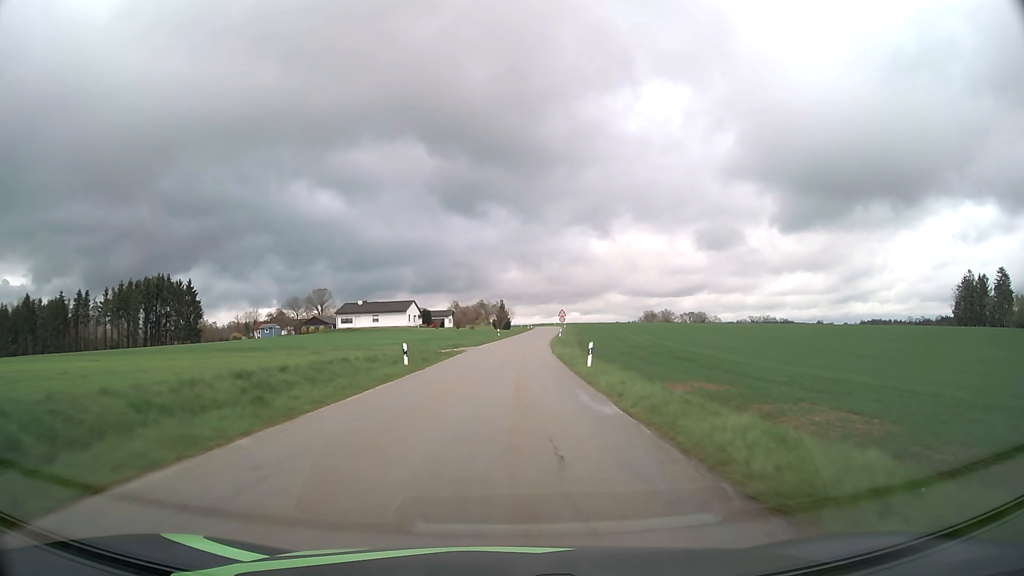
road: tertiary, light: Day
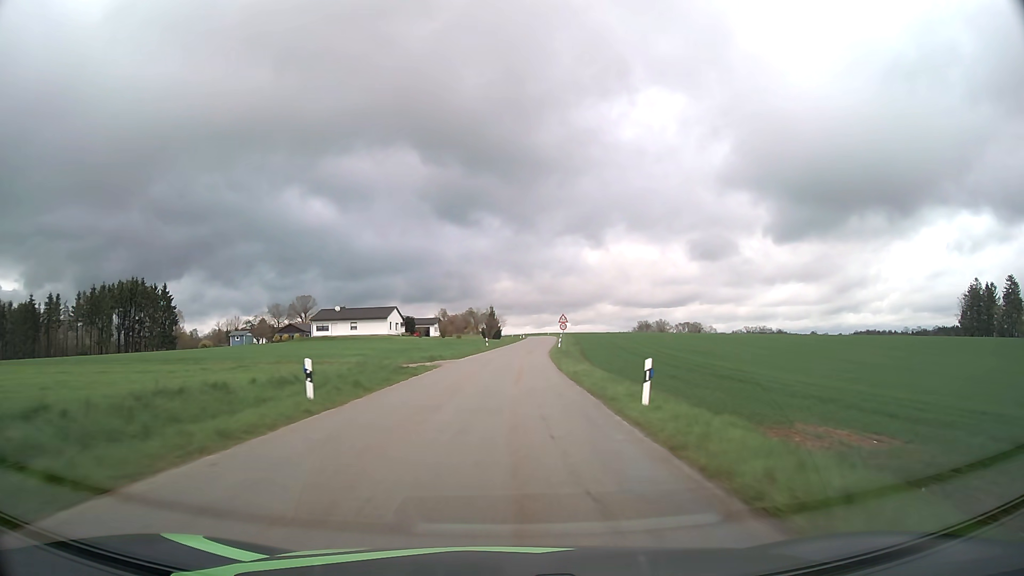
(+0.1, +11.4) m; +1°
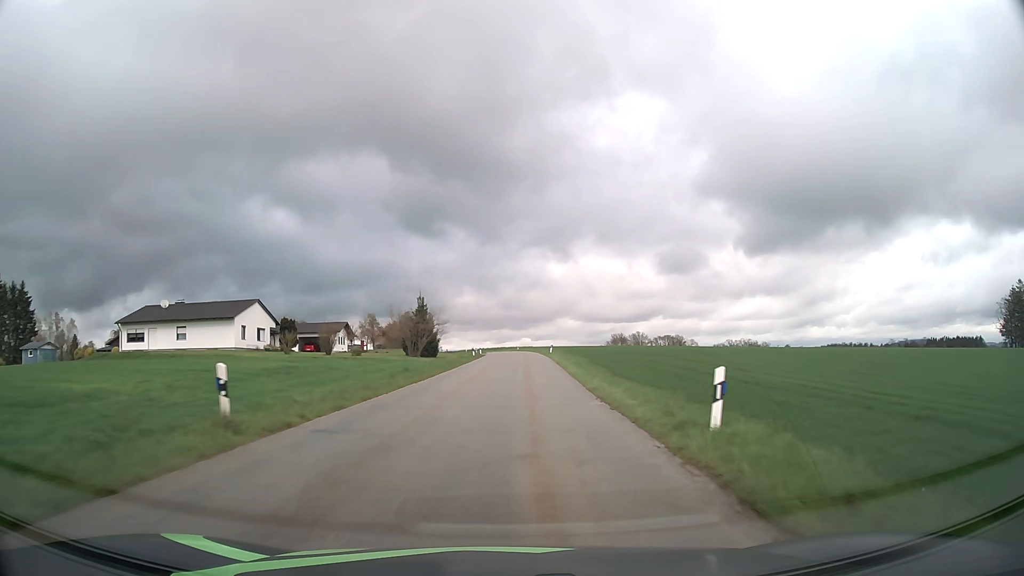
(+1.6, +54.2) m; +3°
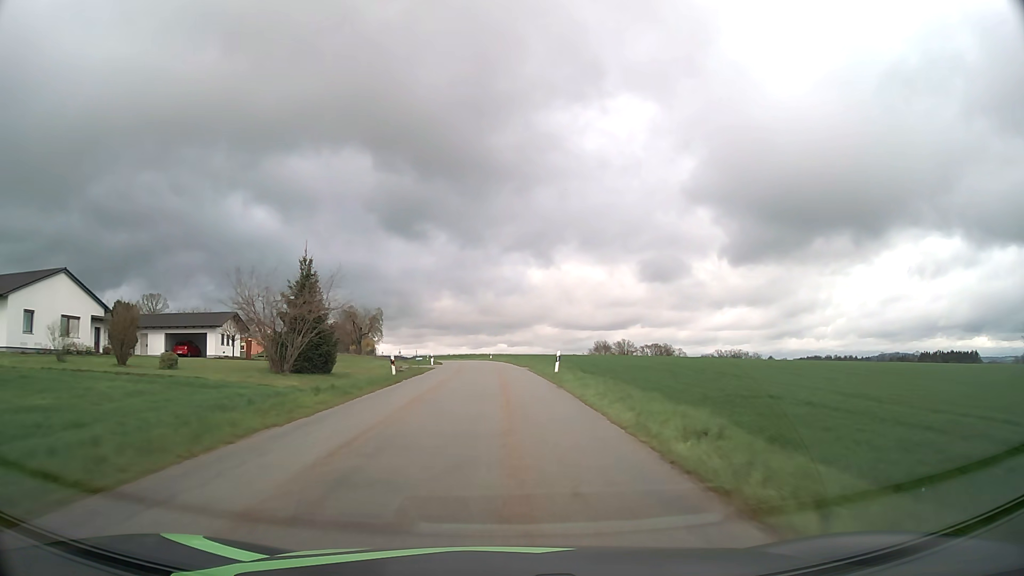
(+0.8, +31.4) m; +2°
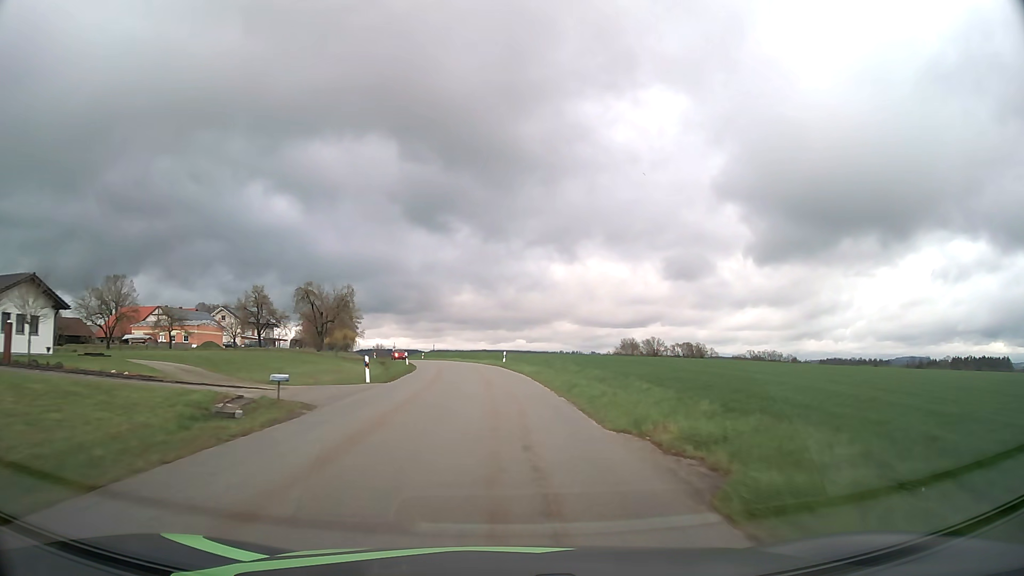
(-0.3, +31.6) m; -1°
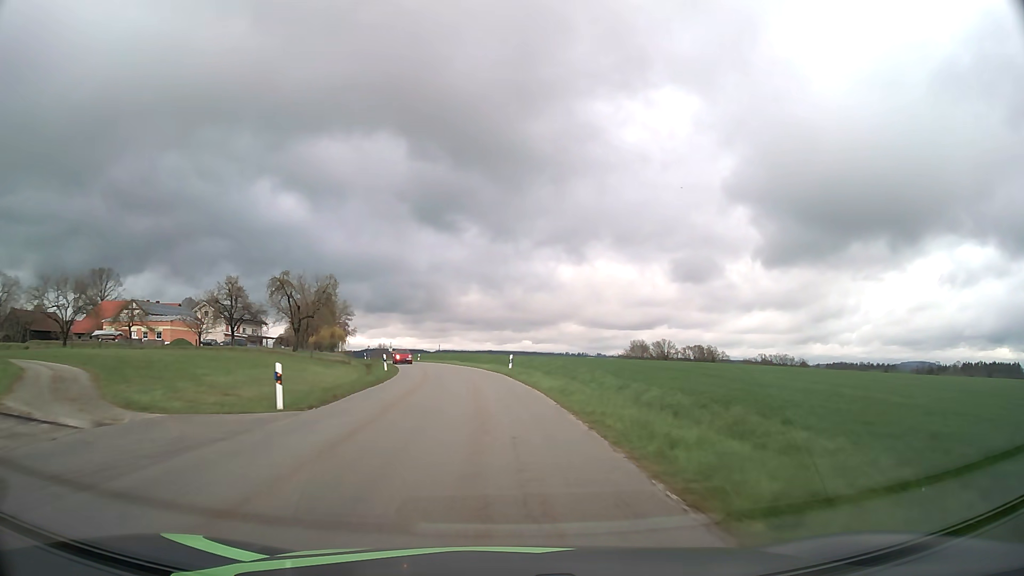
(-0.1, +10.6) m; -1°
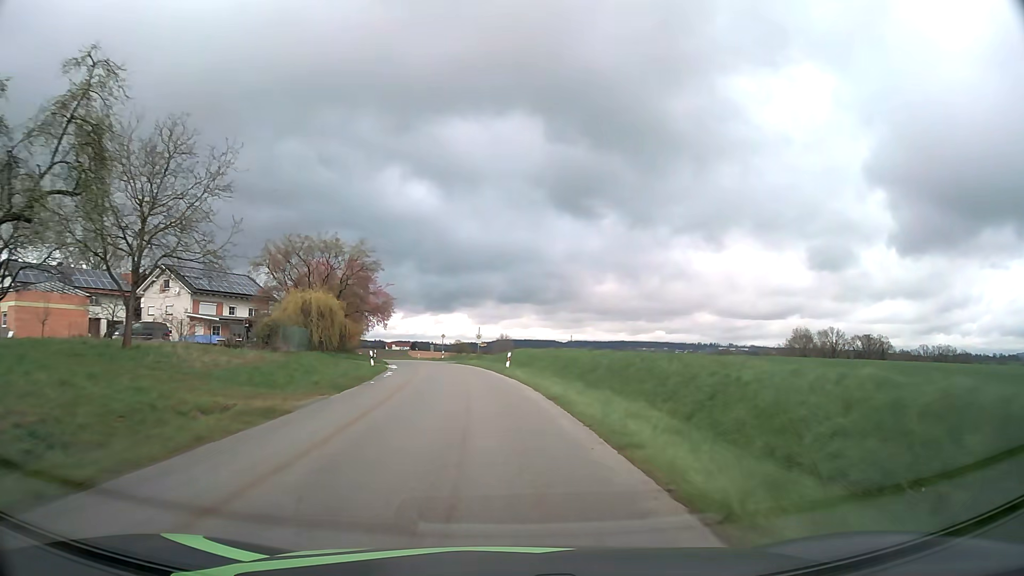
(-4.2, +53.0) m; -11°
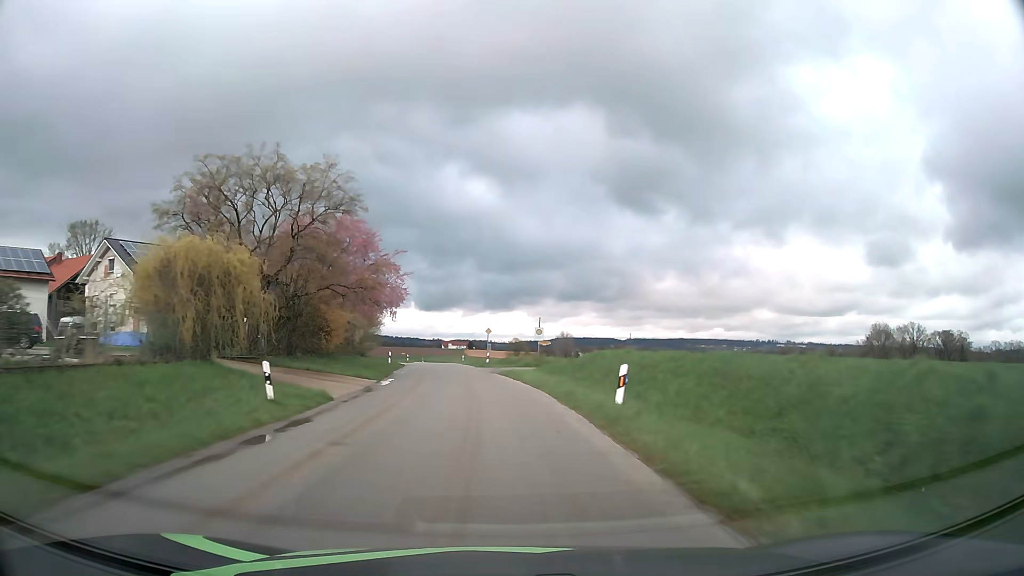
(-0.9, +21.6) m; -5°
(0, +10) (-1, +20) (-2, +30) (-3, +40) (-4, +50) (-6, +60) (-7, +70) (-8, +80) (-9, +89) (-10, +99) m
